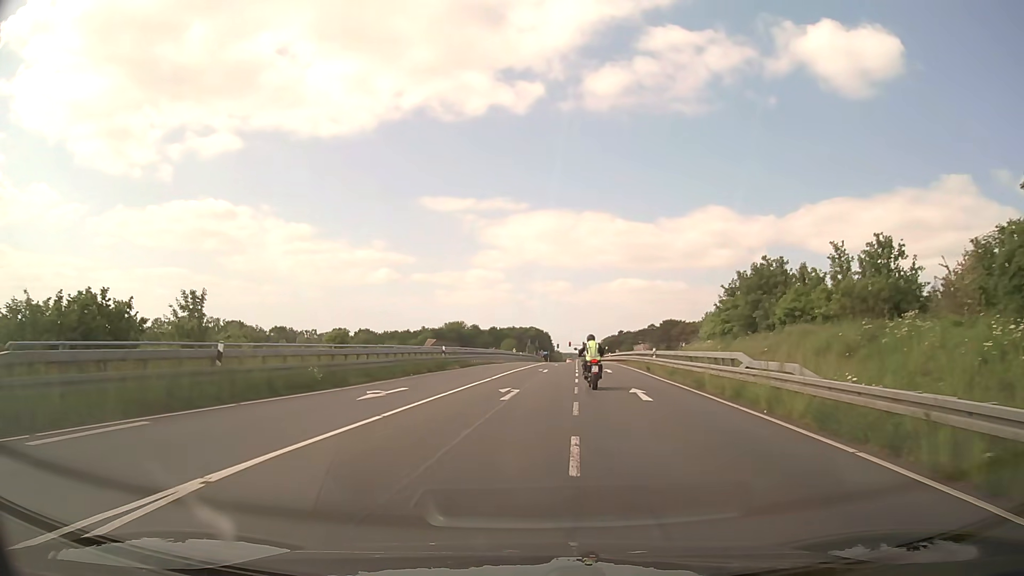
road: secondary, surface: asphalt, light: Day
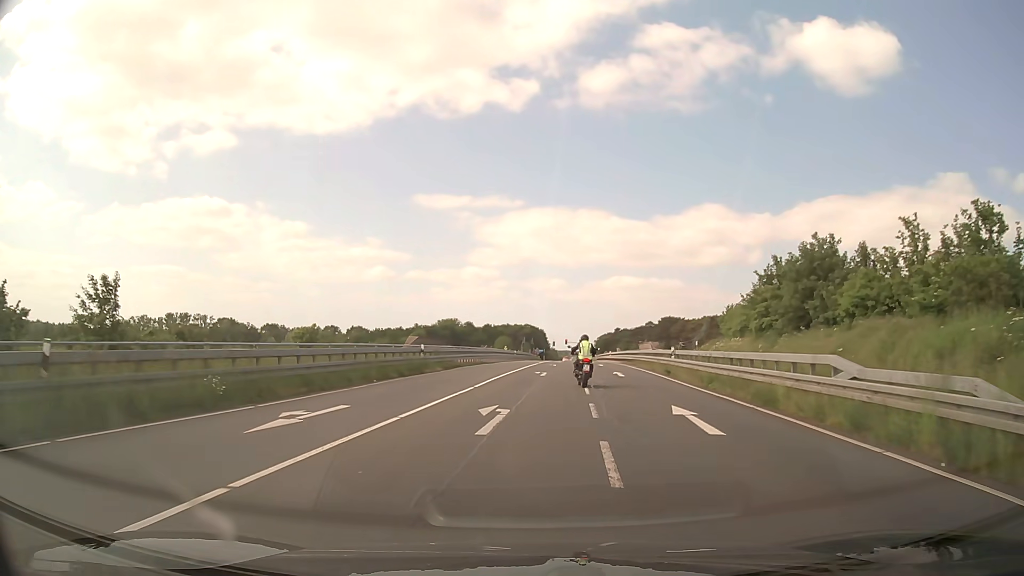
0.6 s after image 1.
(0.0, +6.5) m; 0°
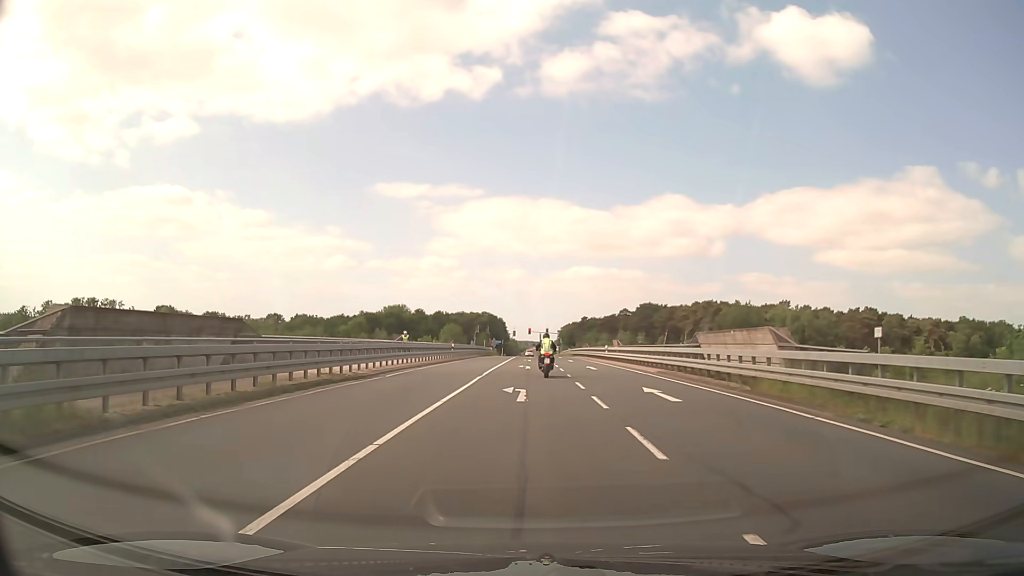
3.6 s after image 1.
(+1.2, +35.0) m; +3°
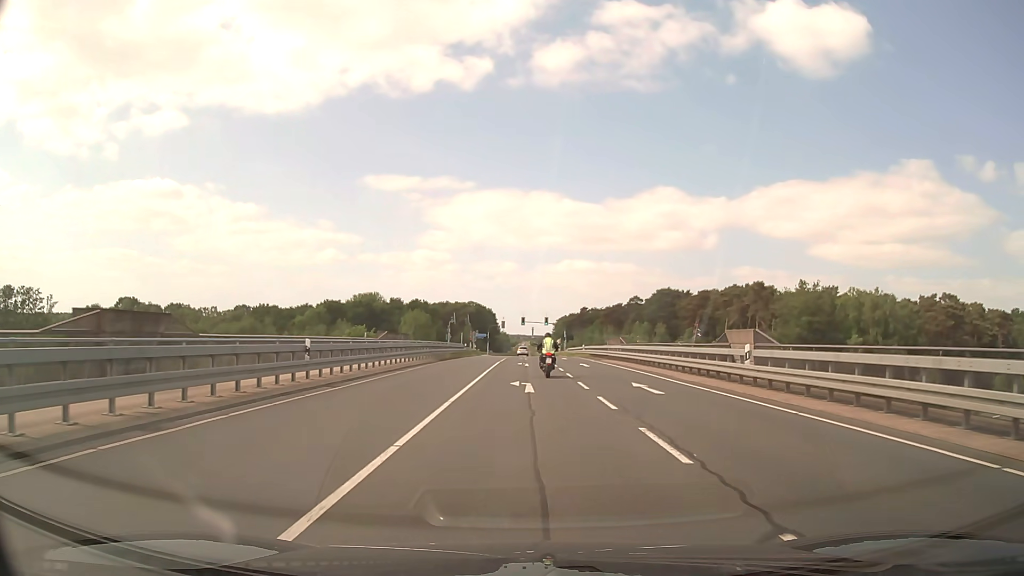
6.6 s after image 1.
(-0.1, +37.5) m; +1°
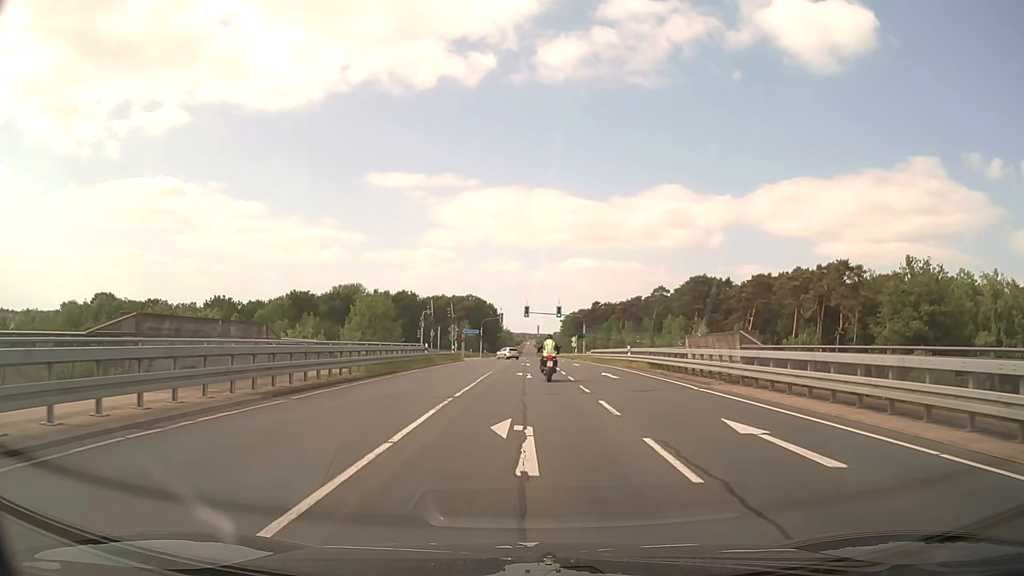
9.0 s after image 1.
(+0.1, +31.2) m; 0°
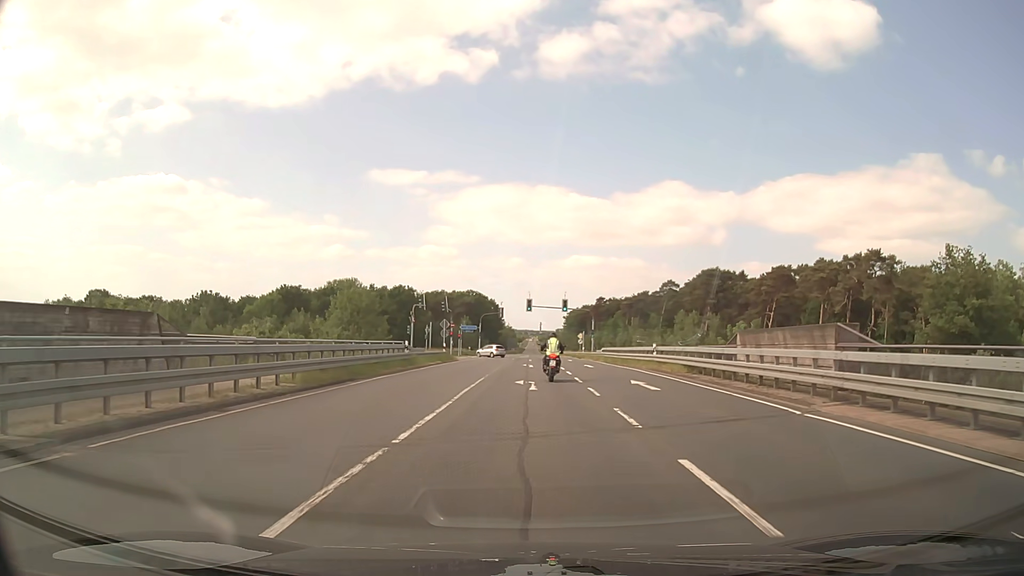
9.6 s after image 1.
(0.0, +8.0) m; 0°
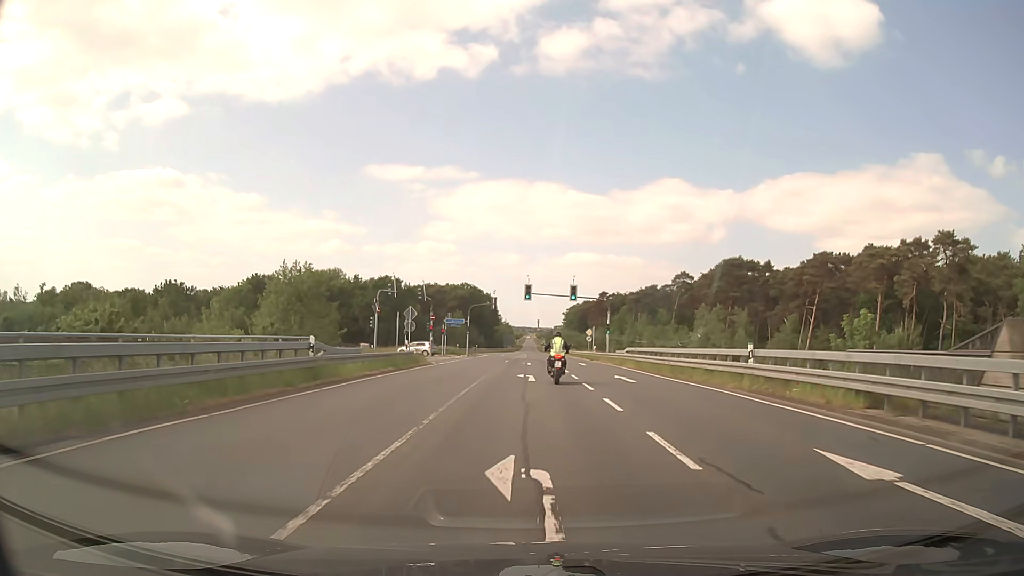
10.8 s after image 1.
(0.0, +15.6) m; 0°
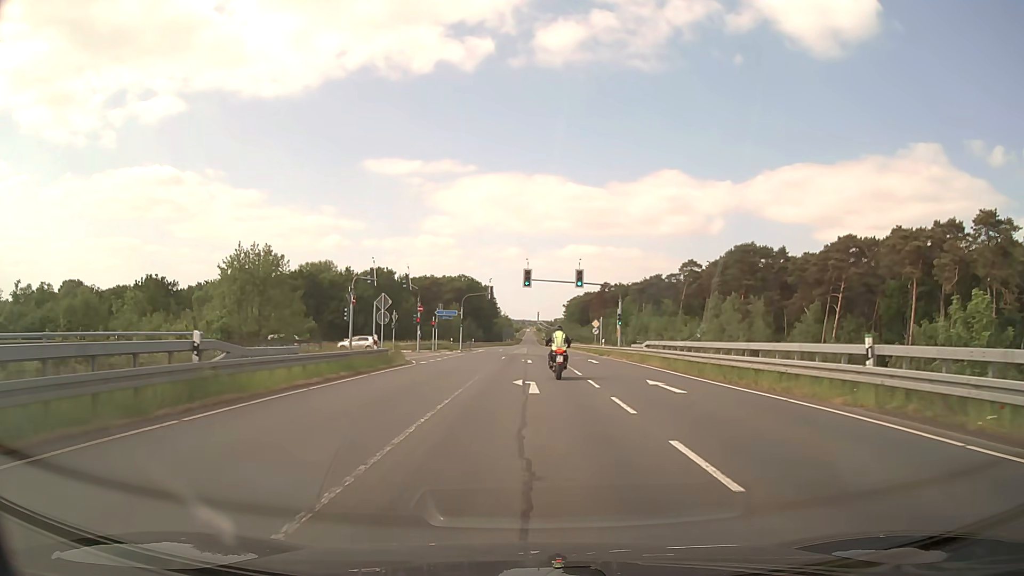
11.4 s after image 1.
(0.0, +7.3) m; 0°
(0, +10) (0, +20) (0, +30) (+1, +40) (0, +50) (-4, +59) (-13, +64) (-22, +65) (-32, +64) (-42, +64) m
